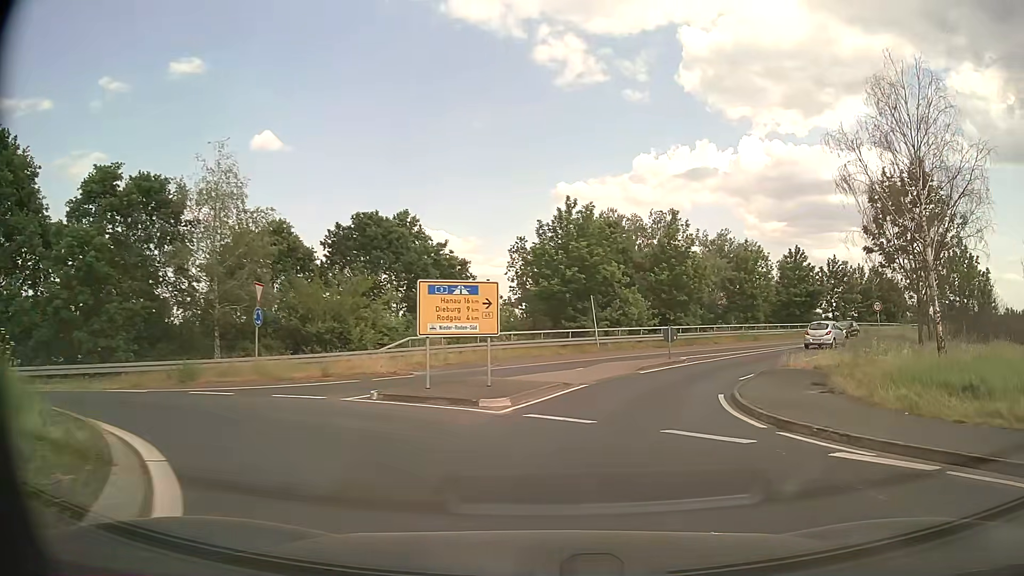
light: Day
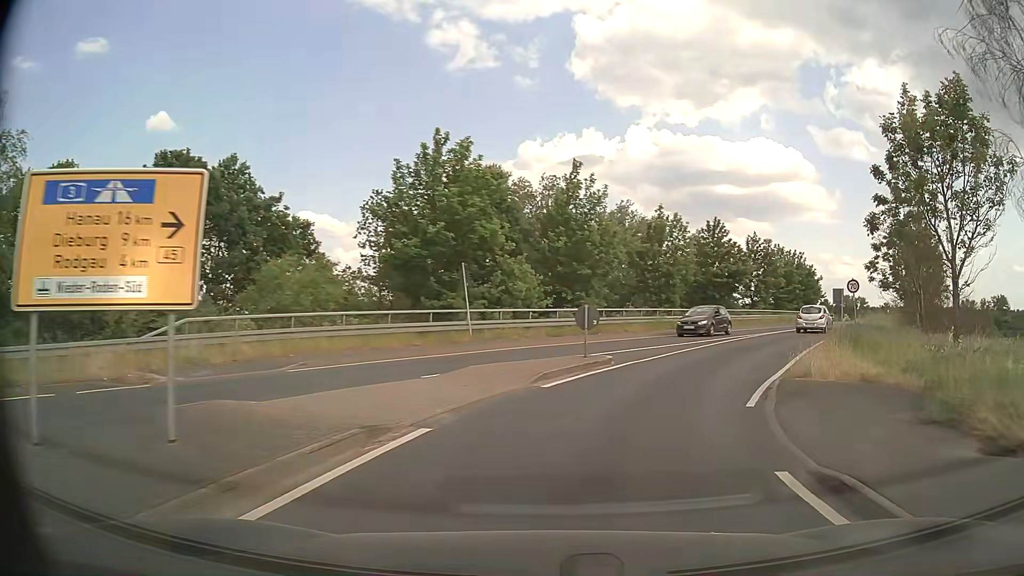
(+0.8, +10.5) m; +10°
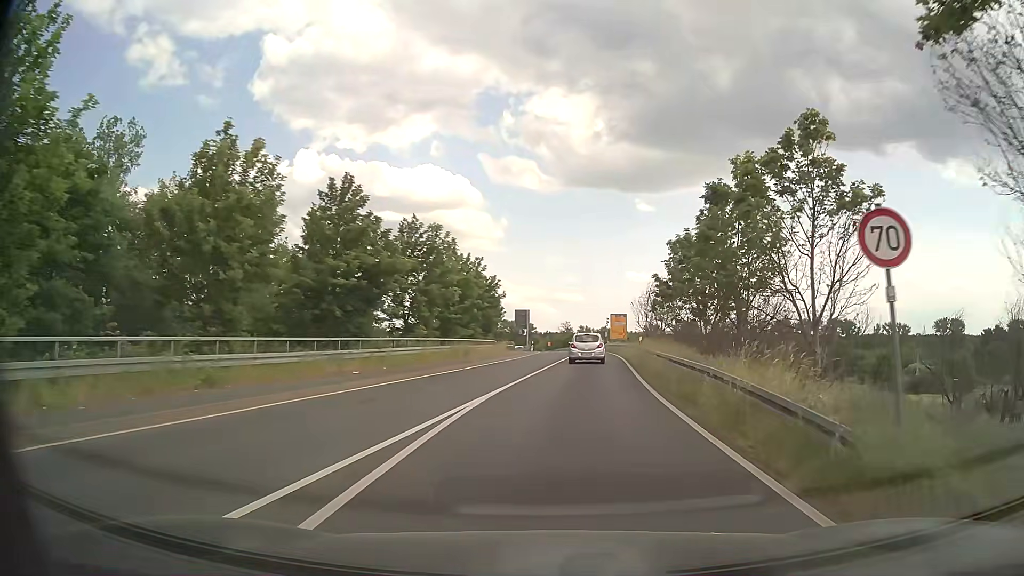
(+6.7, +23.3) m; +29°
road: secondary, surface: asphalt
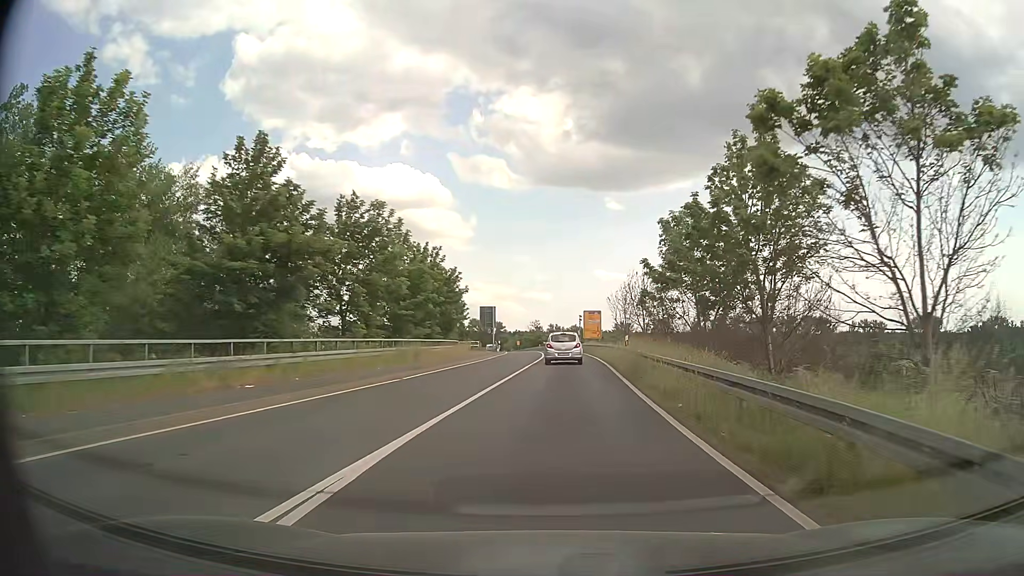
(+0.2, +6.8) m; +3°
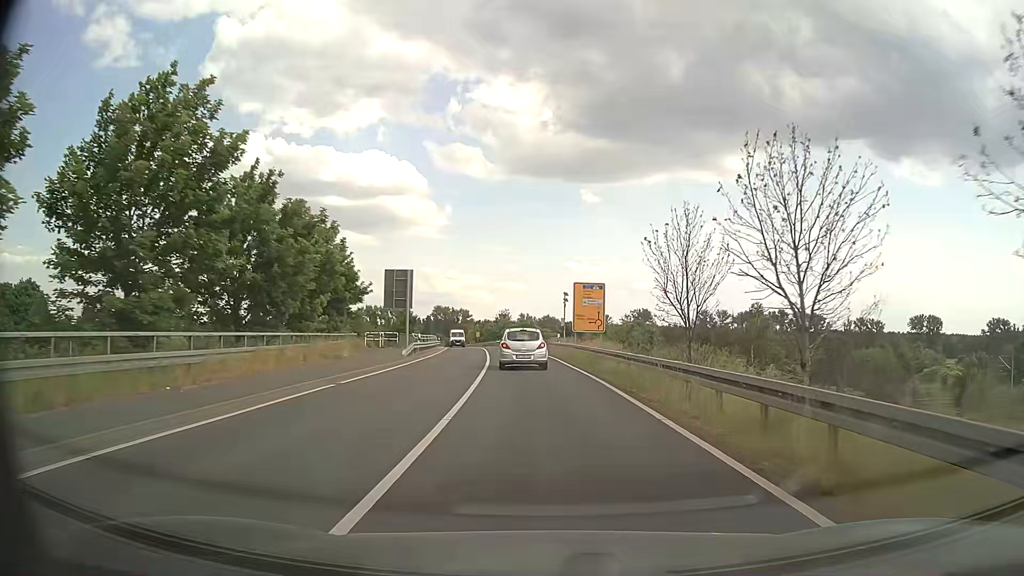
(+0.7, +35.6) m; +2°
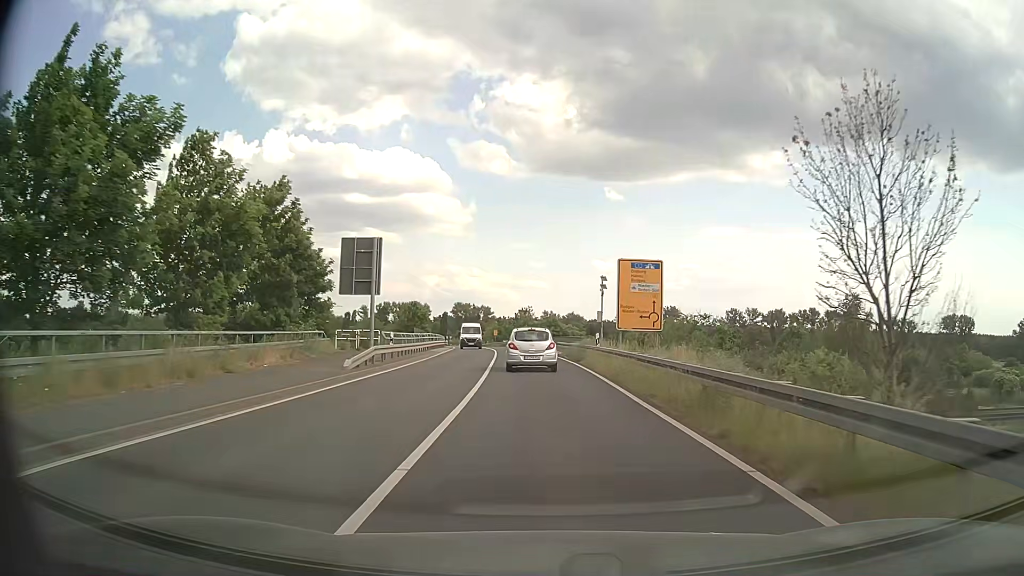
(-0.2, +13.9) m; -2°
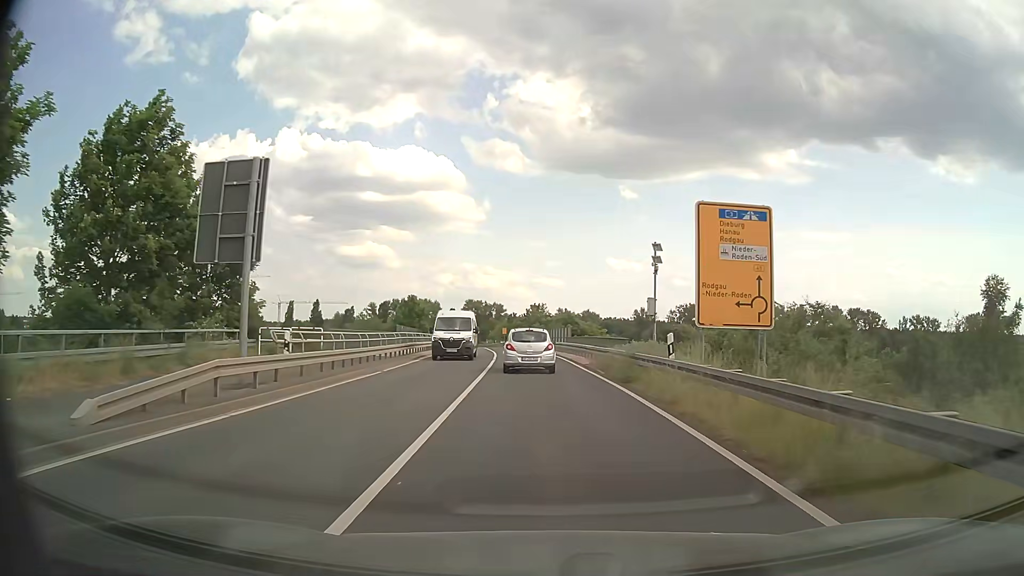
(-0.2, +13.7) m; -1°
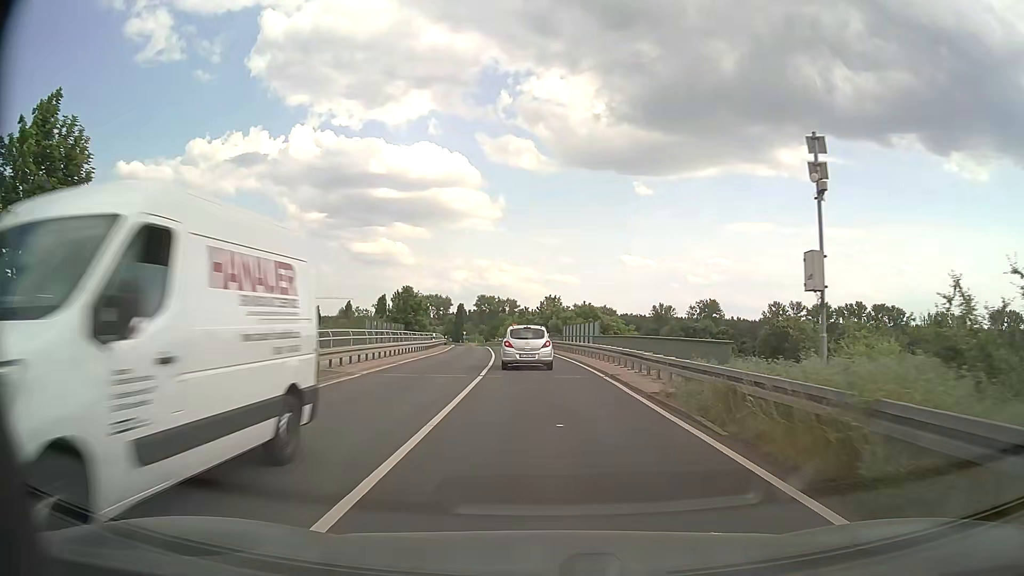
(-0.1, +13.6) m; -1°
(0, +10) (0, +20) (-1, +30) (-1, +40) (-2, +50) (-3, +60) (-4, +70) (-5, +80) (-6, +90) (-8, +100) m
